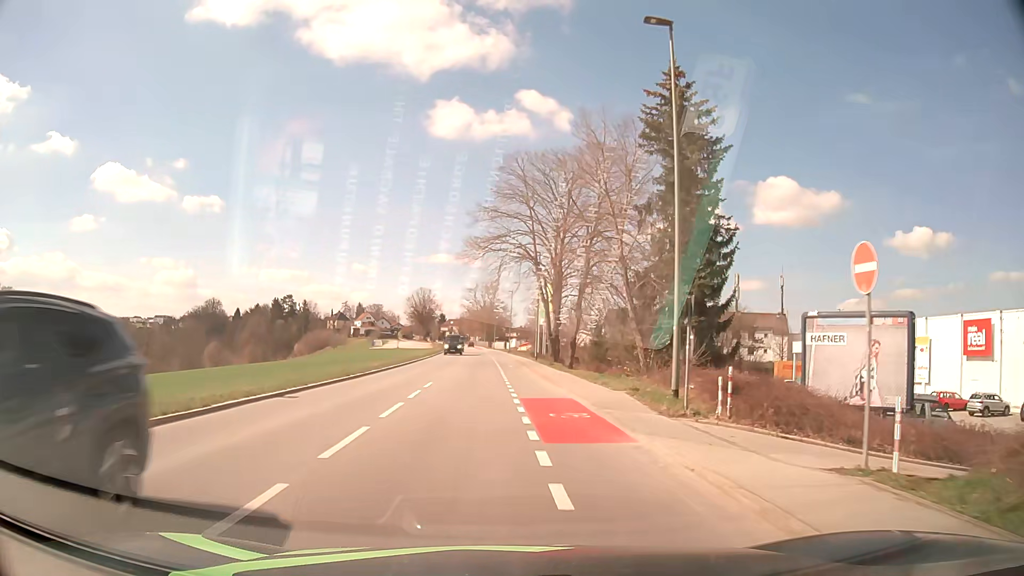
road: tertiary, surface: asphalt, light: Day
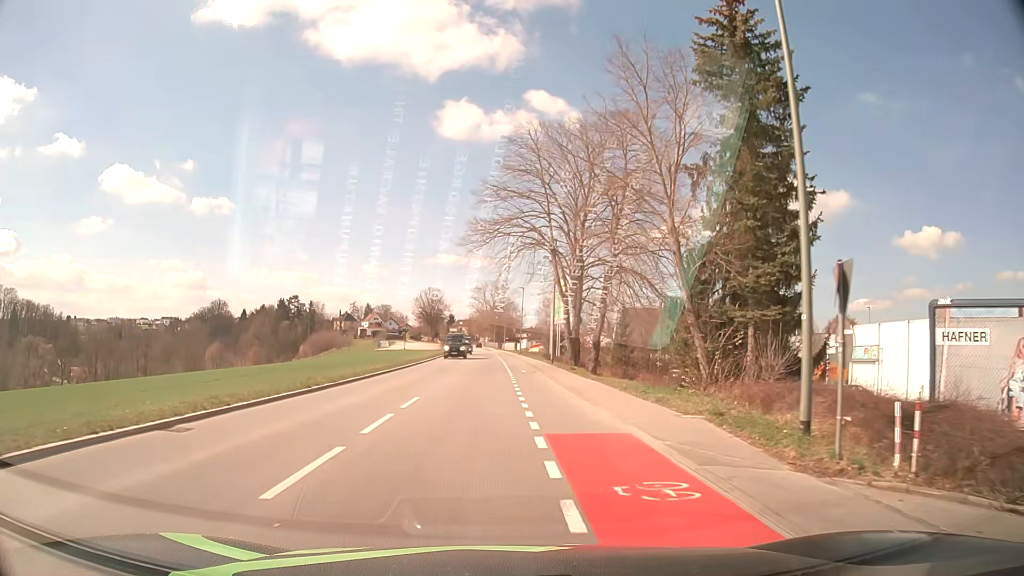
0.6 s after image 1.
(-0.1, +6.7) m; -1°
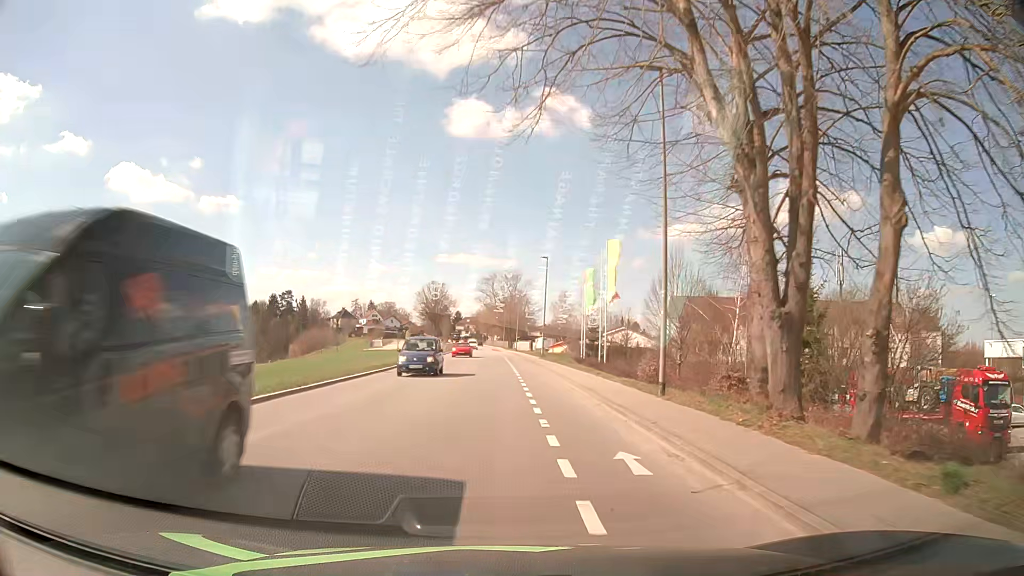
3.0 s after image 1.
(-0.3, +28.4) m; -1°
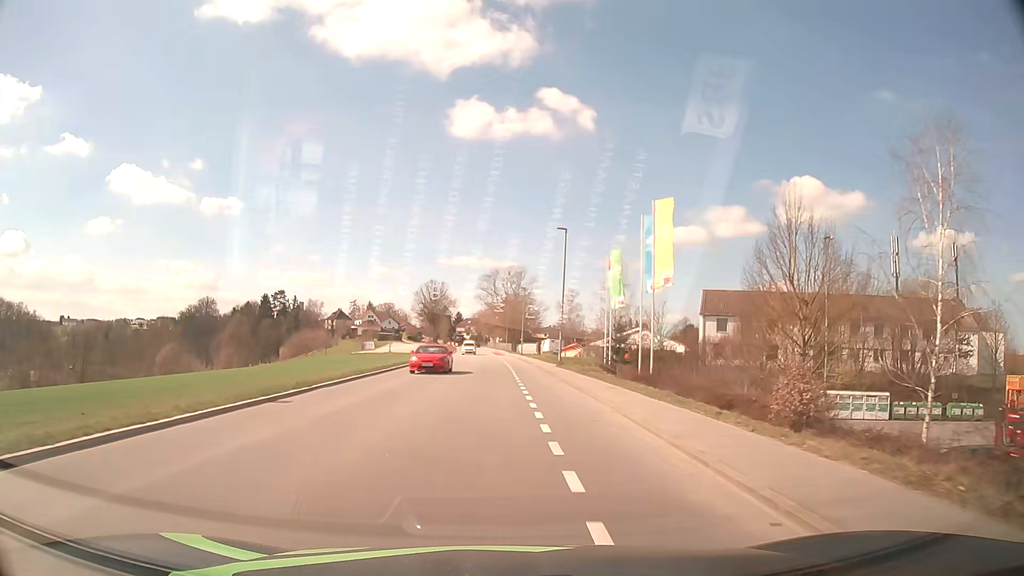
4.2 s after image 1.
(0.0, +14.8) m; +1°
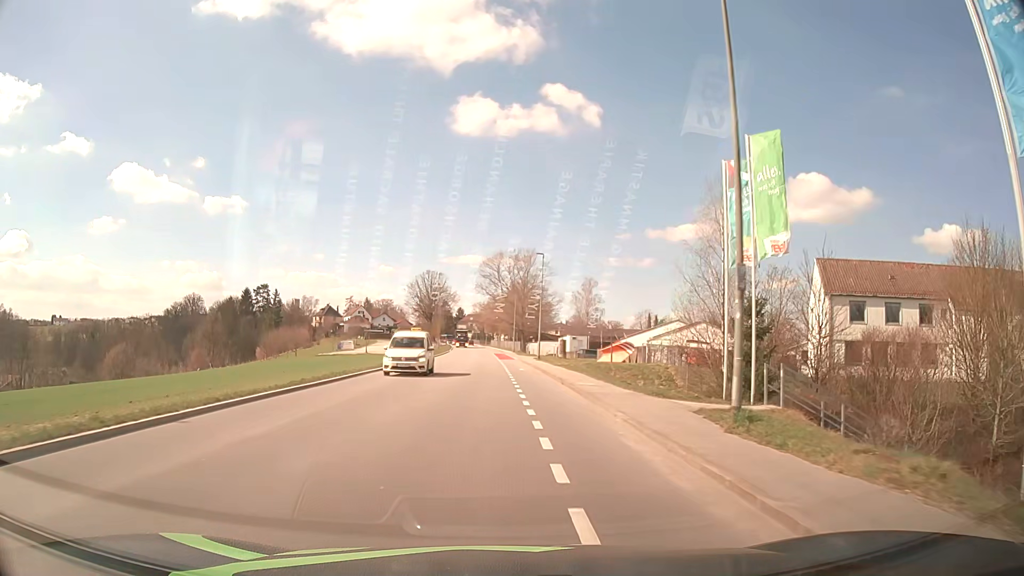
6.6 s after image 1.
(-0.3, +29.8) m; -1°
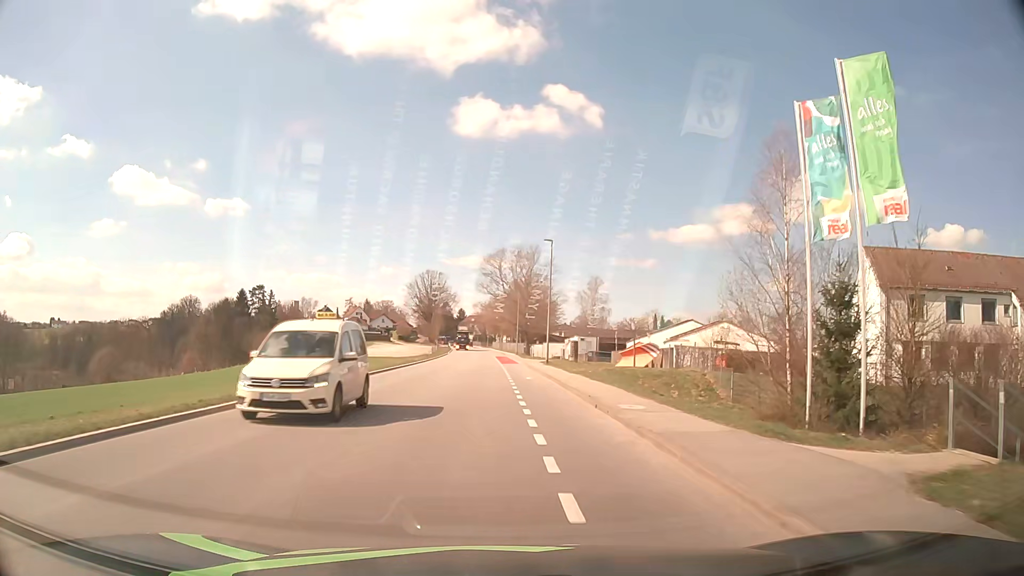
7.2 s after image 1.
(0.0, +7.5) m; 0°
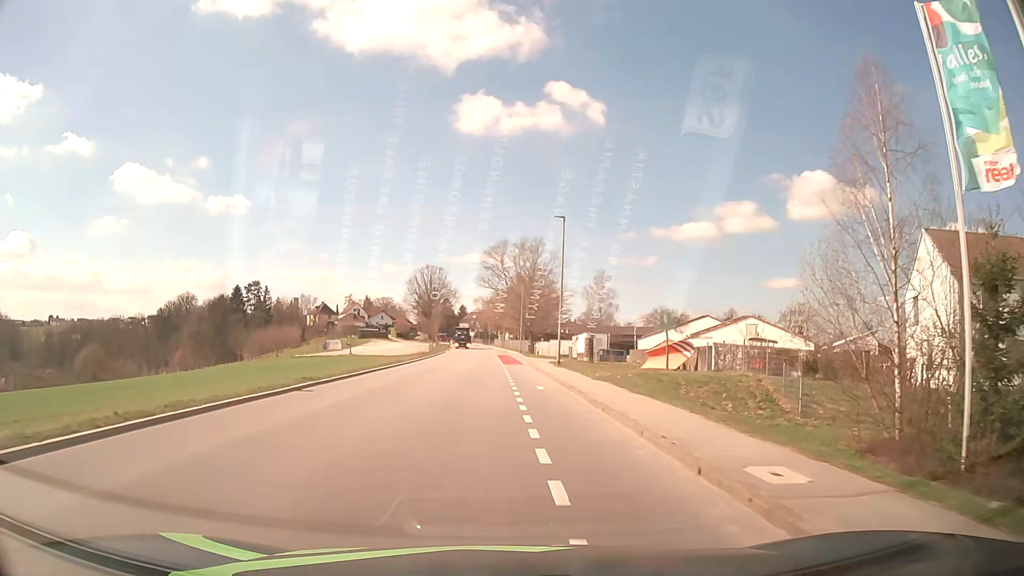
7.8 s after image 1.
(0.0, +7.5) m; 0°
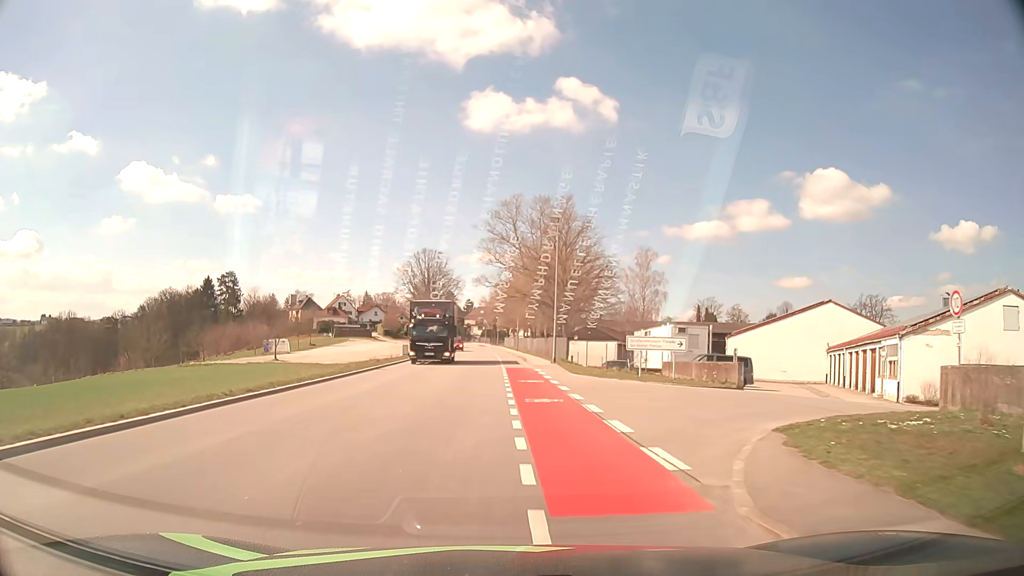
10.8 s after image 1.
(-0.3, +37.4) m; -1°
(0, +10) (0, +20) (0, +30) (-1, +40) (-1, +50) (-1, +60) (-2, +70) (-2, +80) (-3, +90) (-3, +100) m
